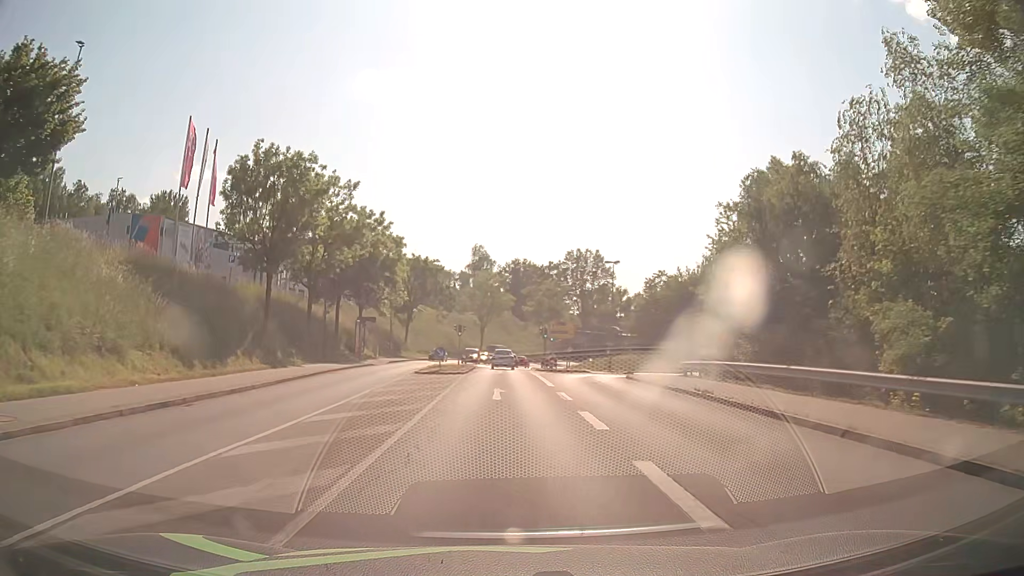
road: tertiary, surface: asphalt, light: Day
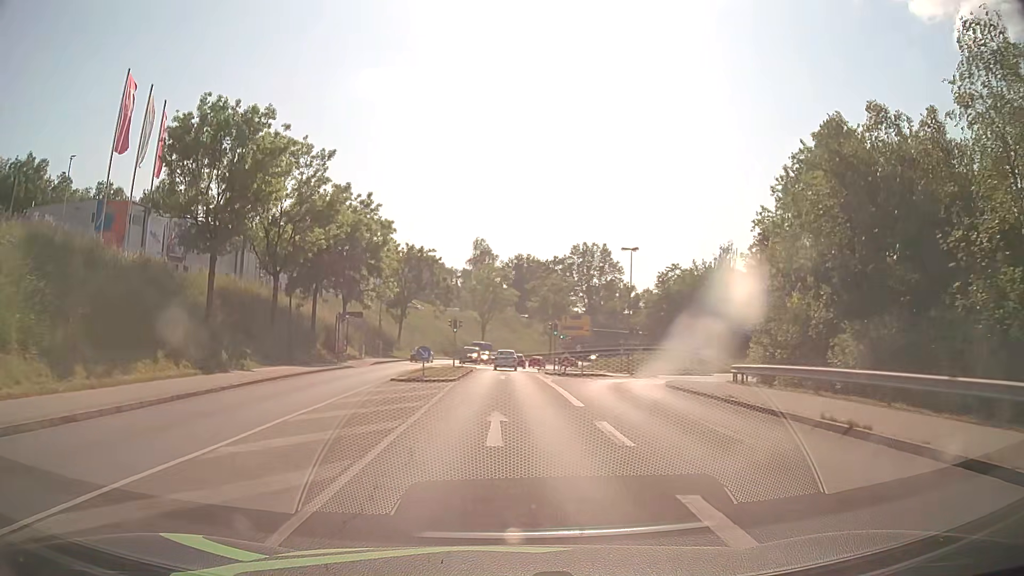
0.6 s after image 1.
(0.0, +7.9) m; 0°
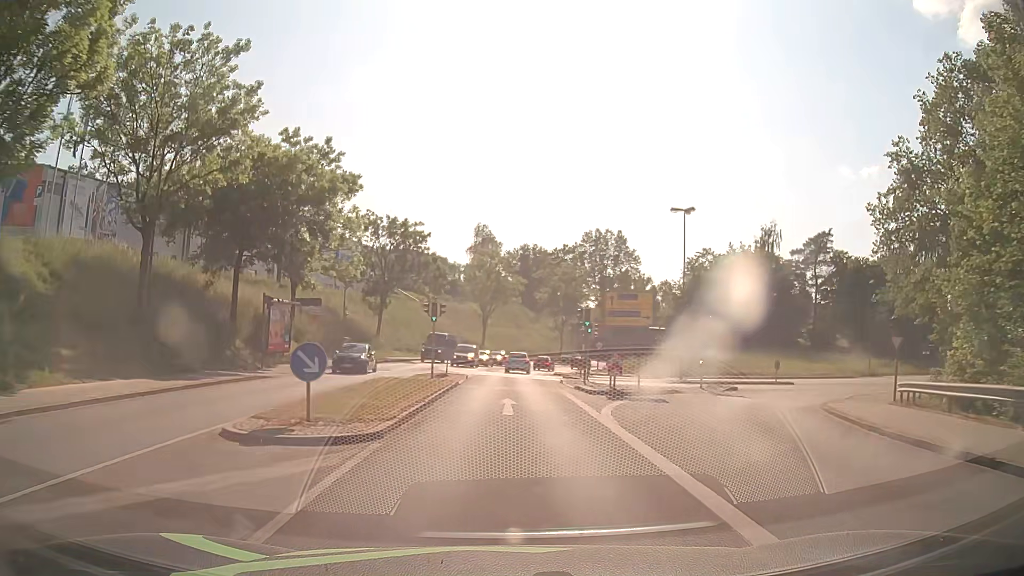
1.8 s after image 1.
(0.0, +15.7) m; 0°
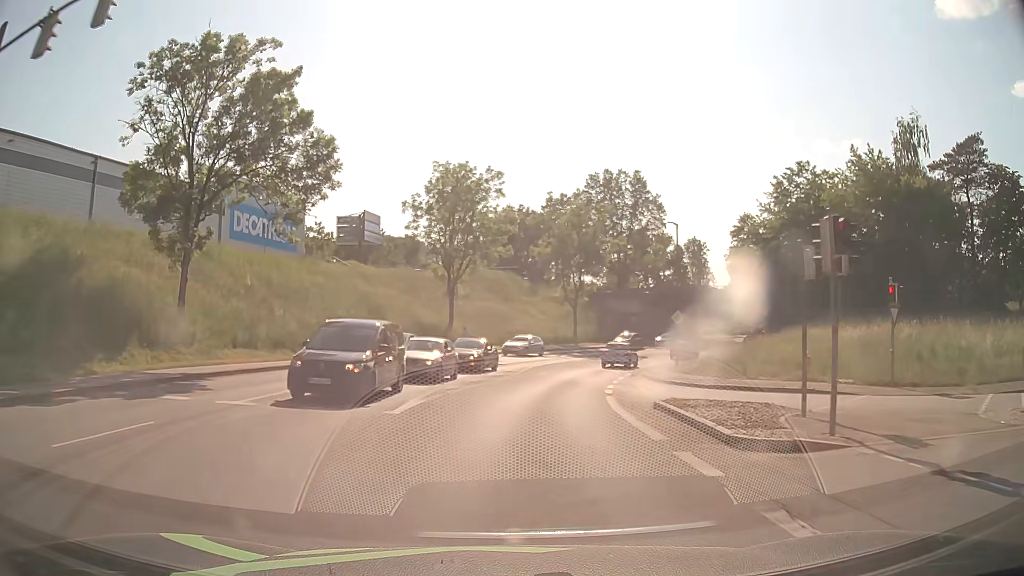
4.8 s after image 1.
(+0.1, +38.5) m; +1°
(0, +10) (+1, +20) (+3, +30) (+6, +39) (+10, +48) (+15, +57) (+21, +65) (+27, +73) (+35, +80) (+42, +86) m
